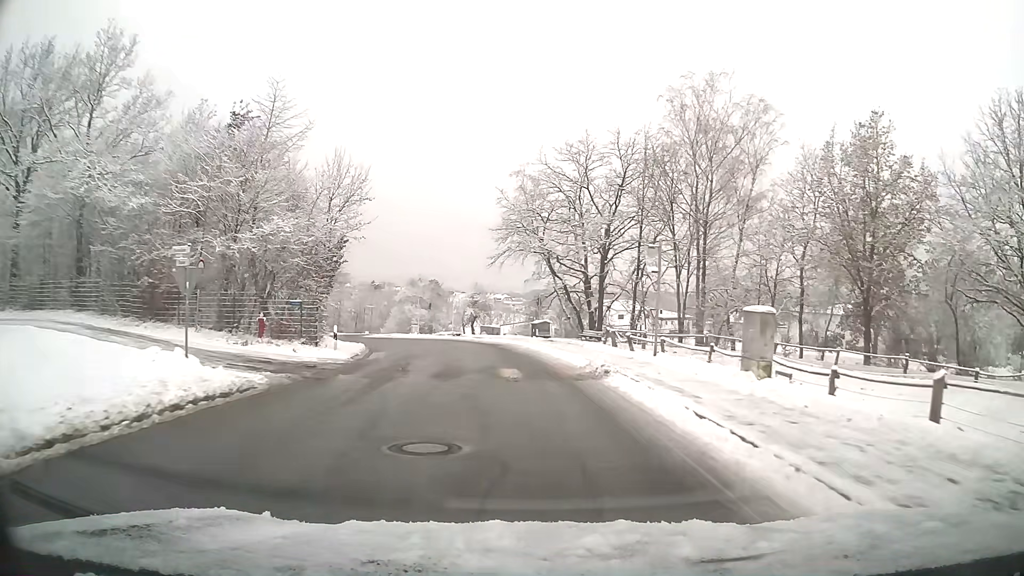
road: unclassified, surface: asphalt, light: Day
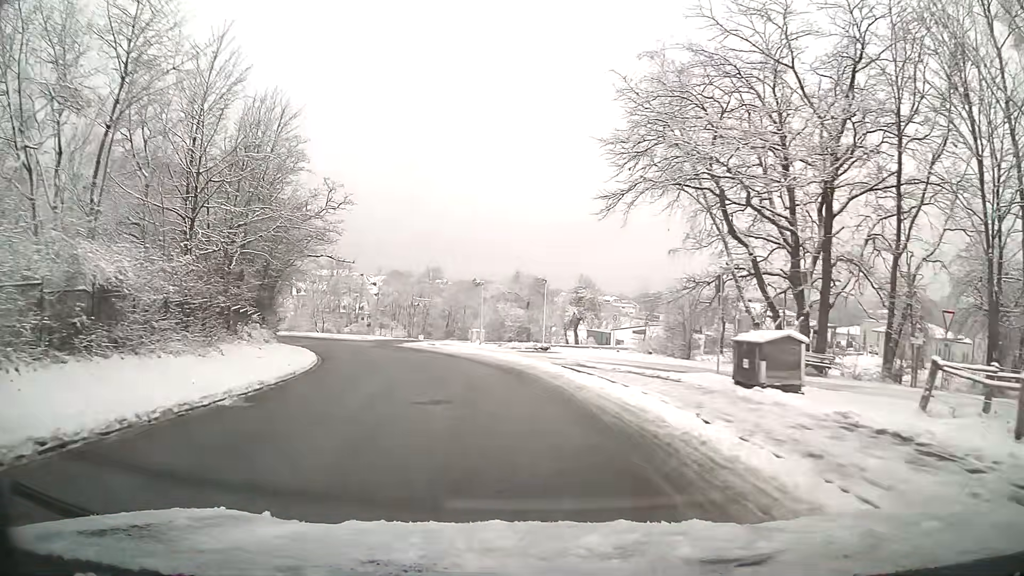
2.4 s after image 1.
(-1.8, +25.7) m; -10°
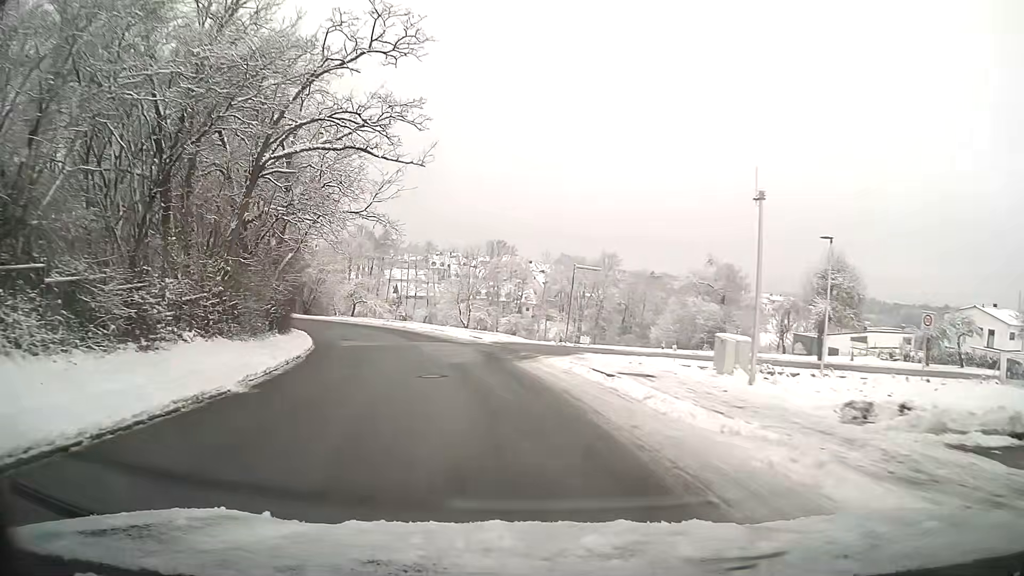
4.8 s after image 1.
(-3.4, +26.4) m; -15°
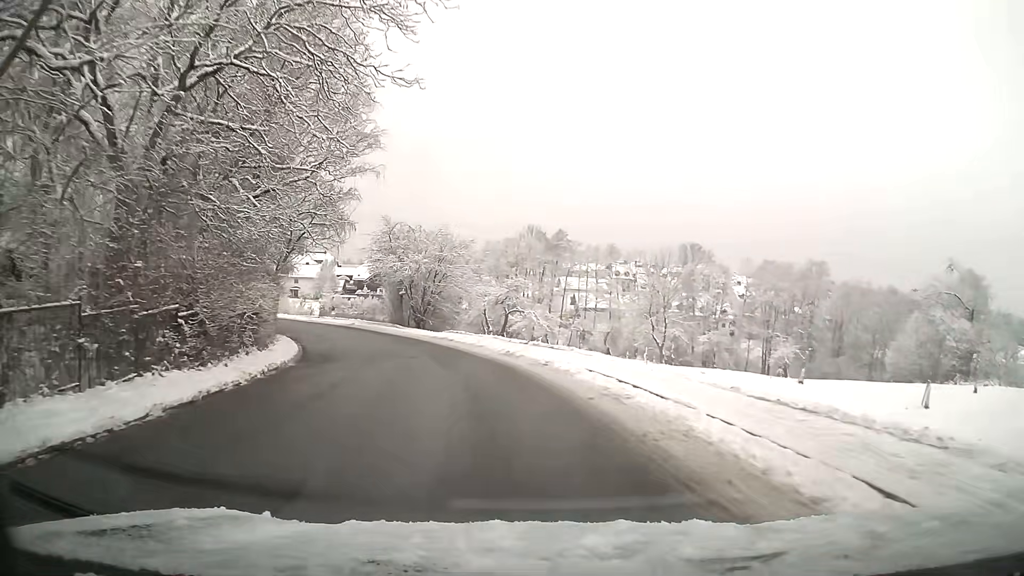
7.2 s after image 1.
(-3.7, +27.0) m; -15°
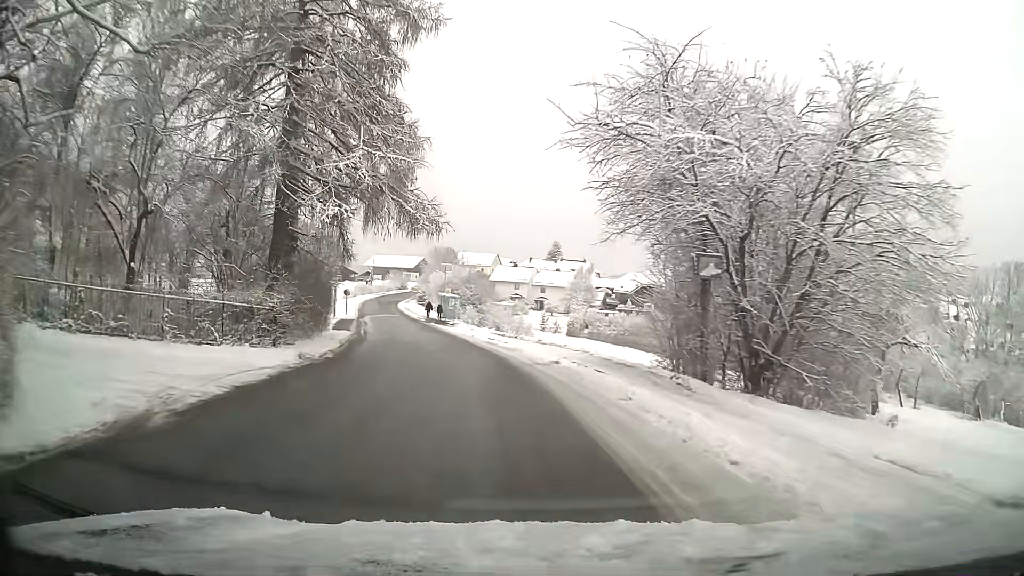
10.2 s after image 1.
(-6.8, +33.3) m; -23°
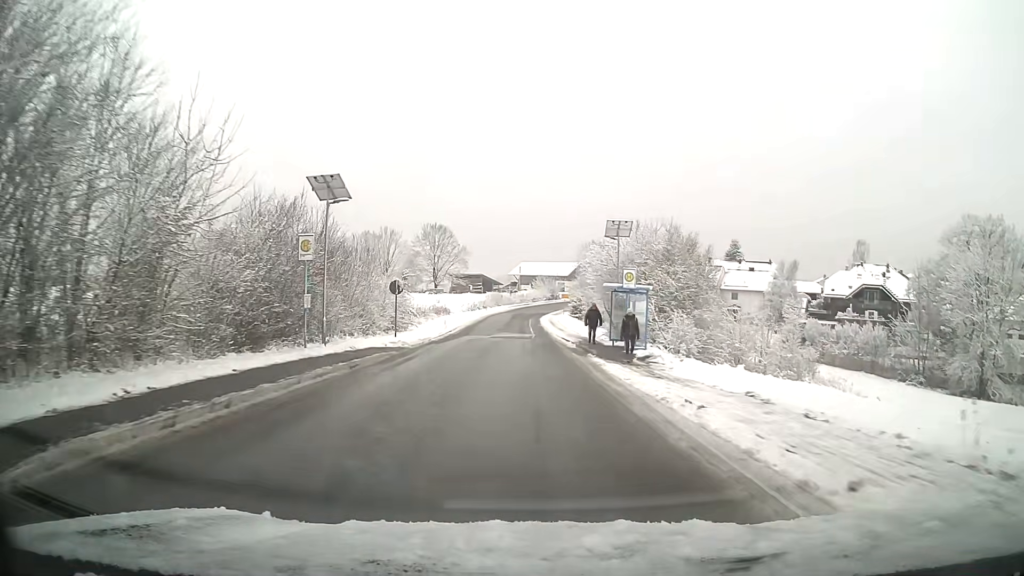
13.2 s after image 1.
(-4.2, +34.6) m; -13°
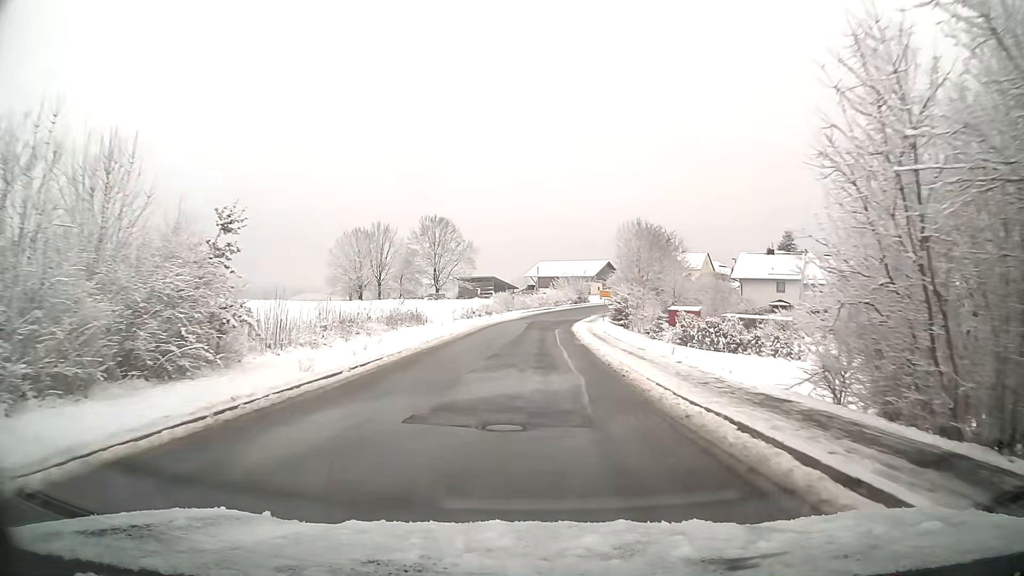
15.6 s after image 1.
(-0.4, +28.6) m; -1°
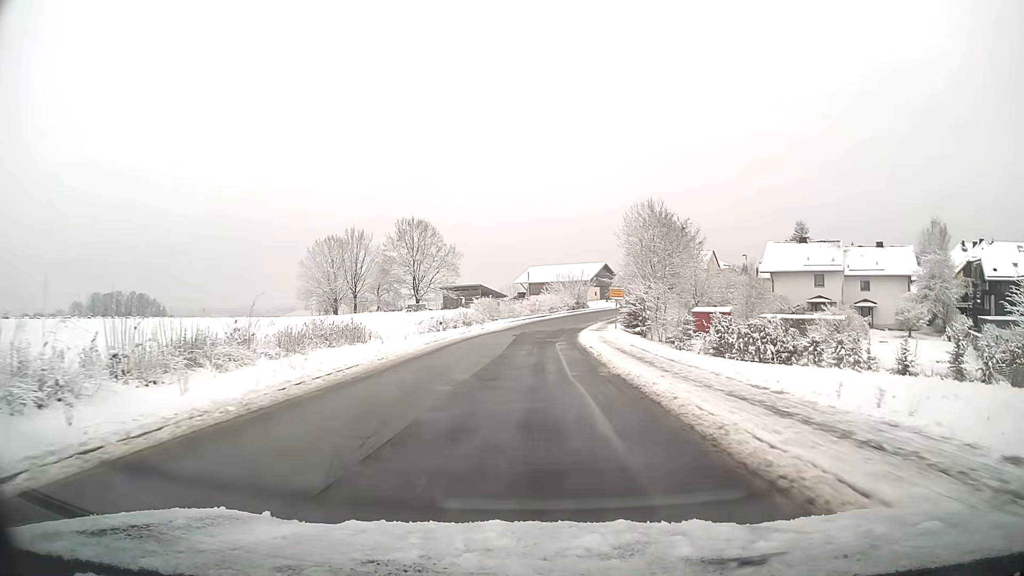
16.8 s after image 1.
(+0.1, +14.3) m; +1°
